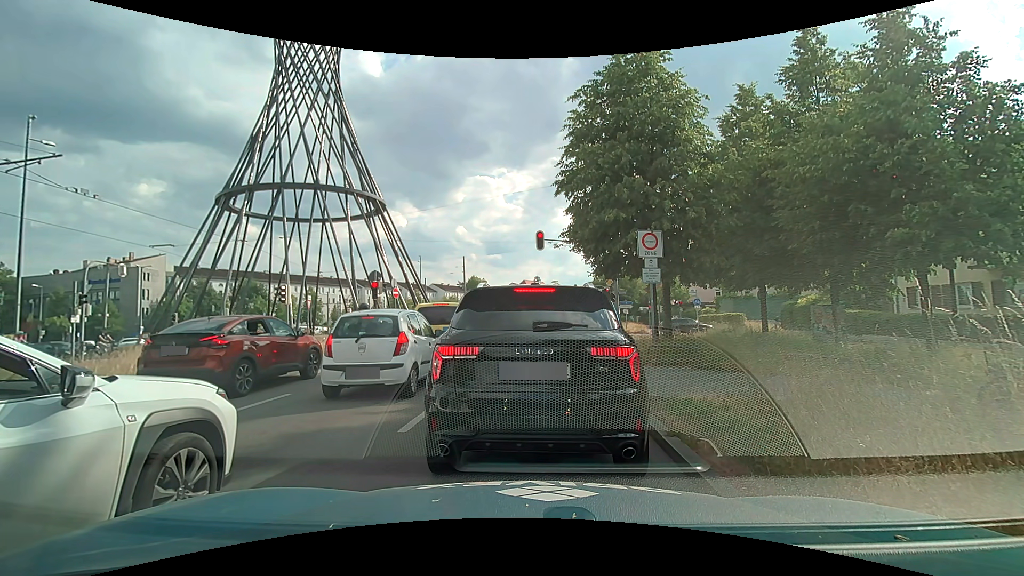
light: Day
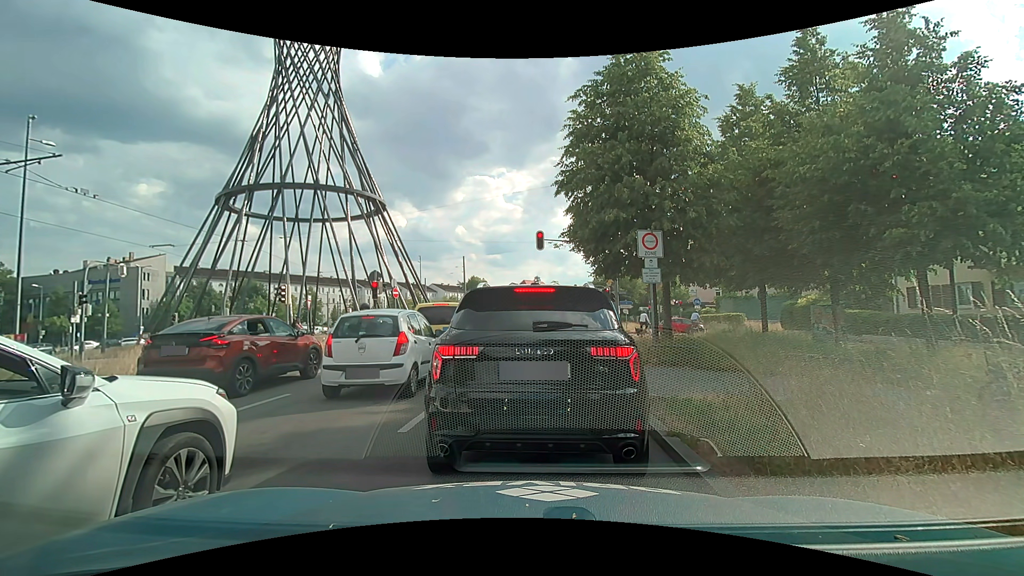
(0.0, 0.0) m; 0°
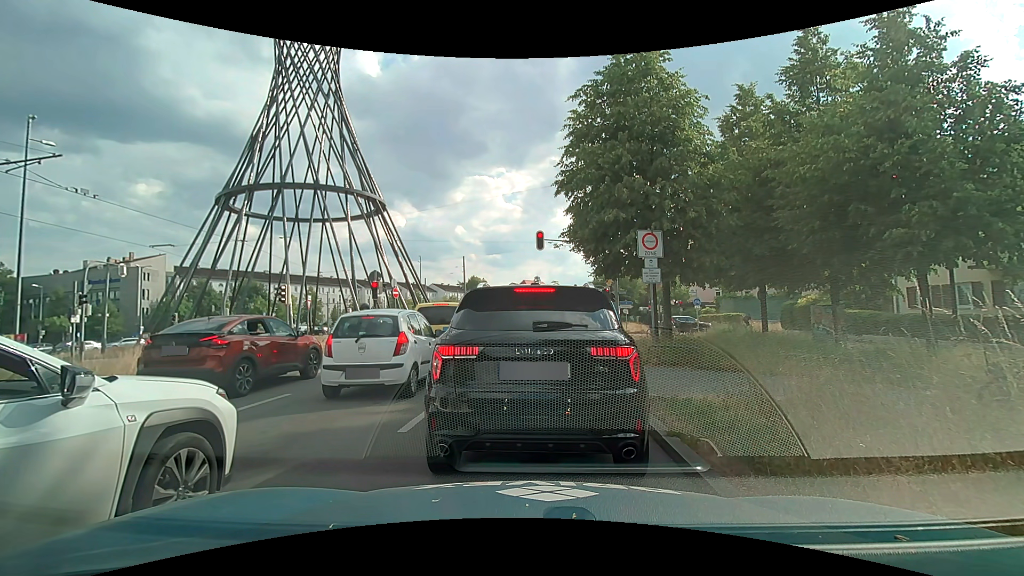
(0.0, 0.0) m; 0°
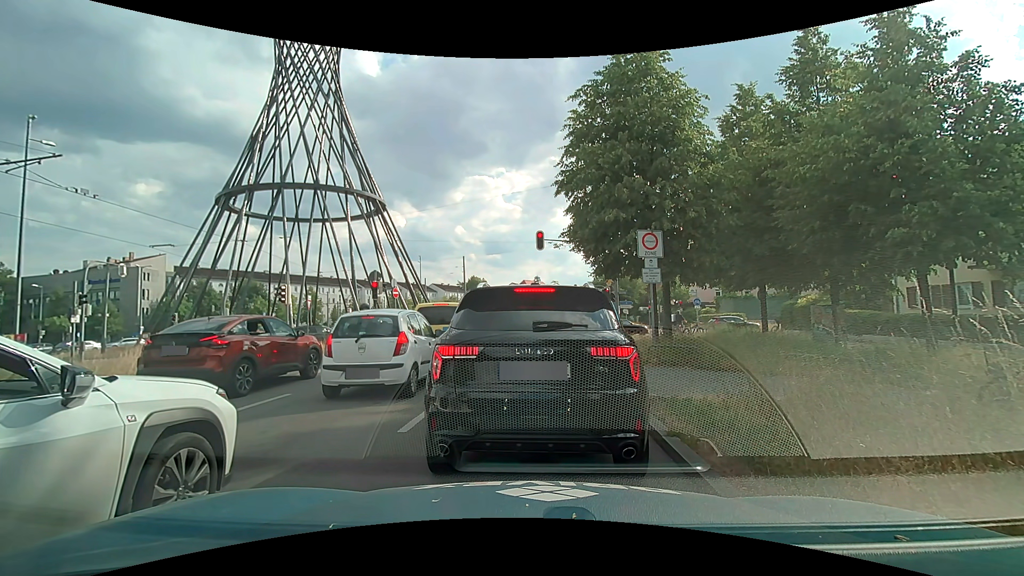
(0.0, 0.0) m; 0°
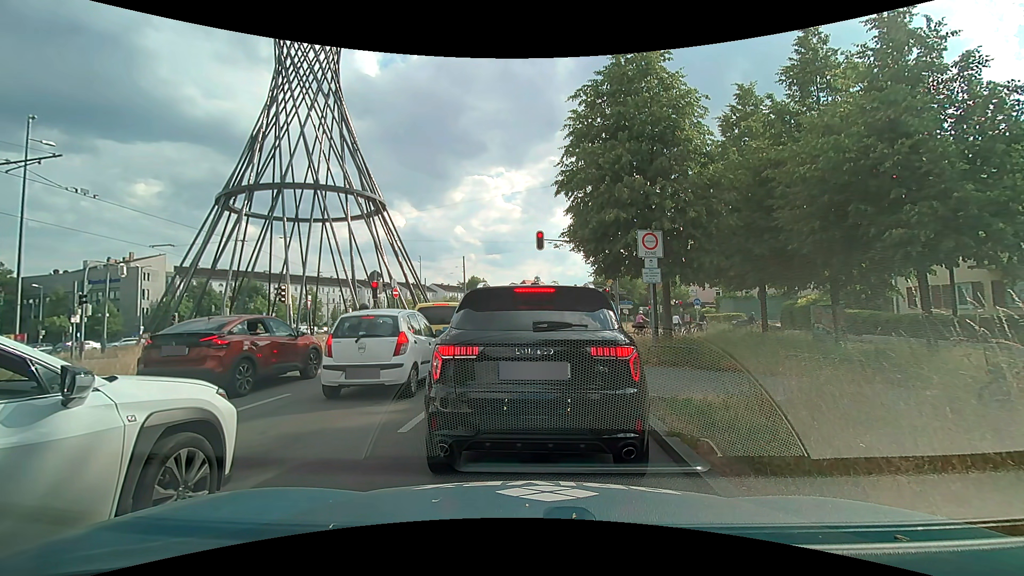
(0.0, 0.0) m; 0°
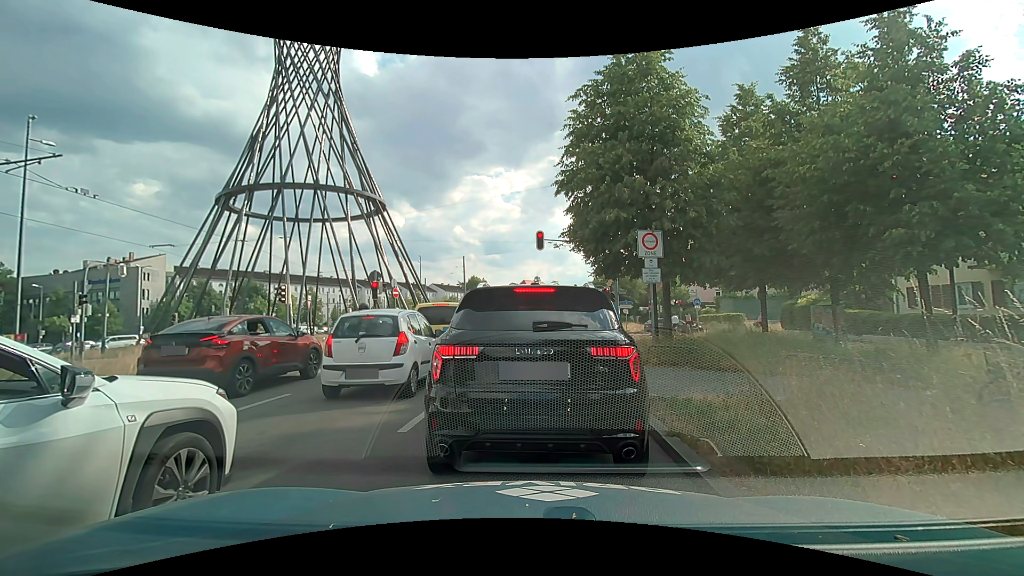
(0.0, 0.0) m; 0°
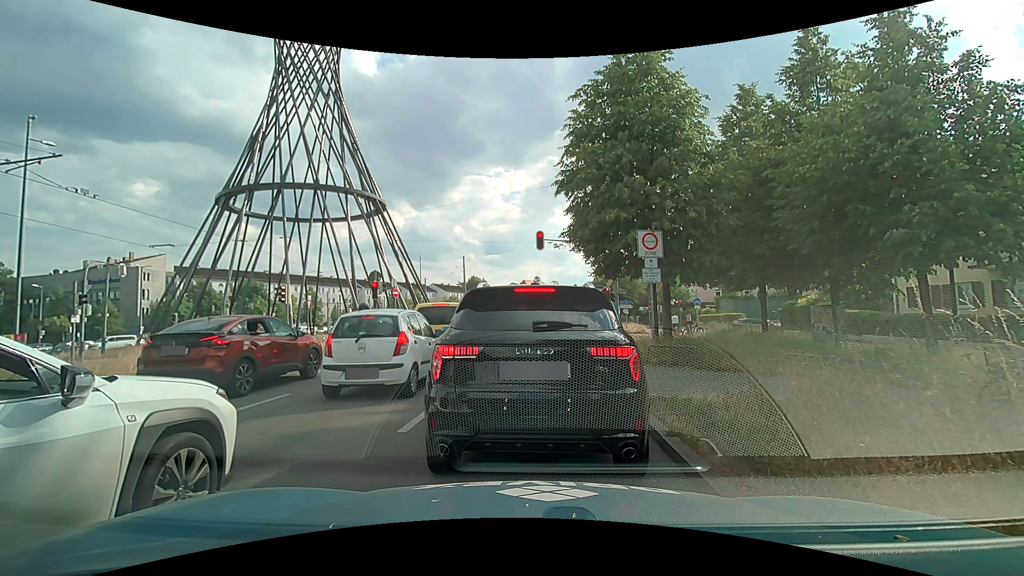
(0.0, 0.0) m; 0°
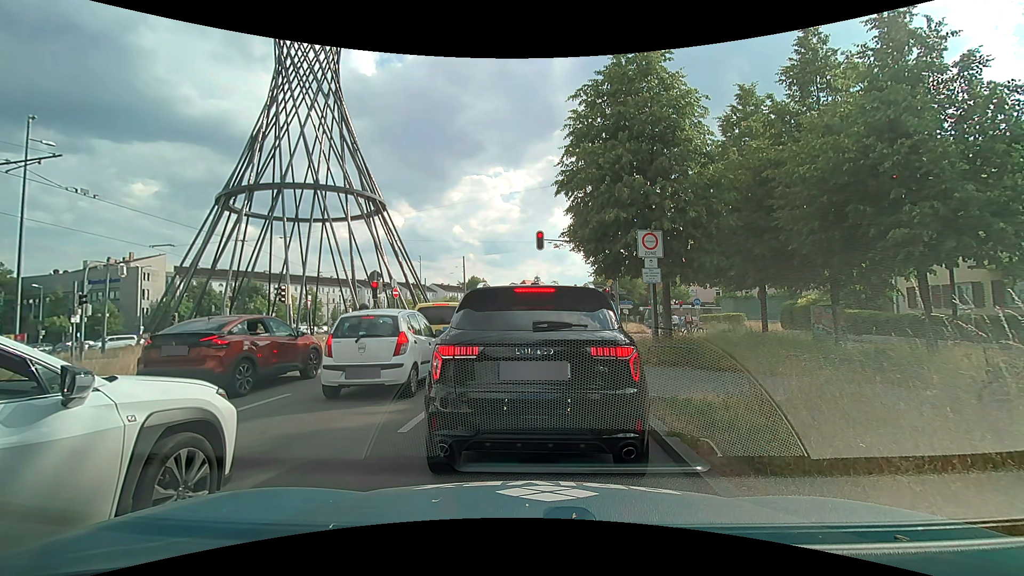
(0.0, 0.0) m; 0°
